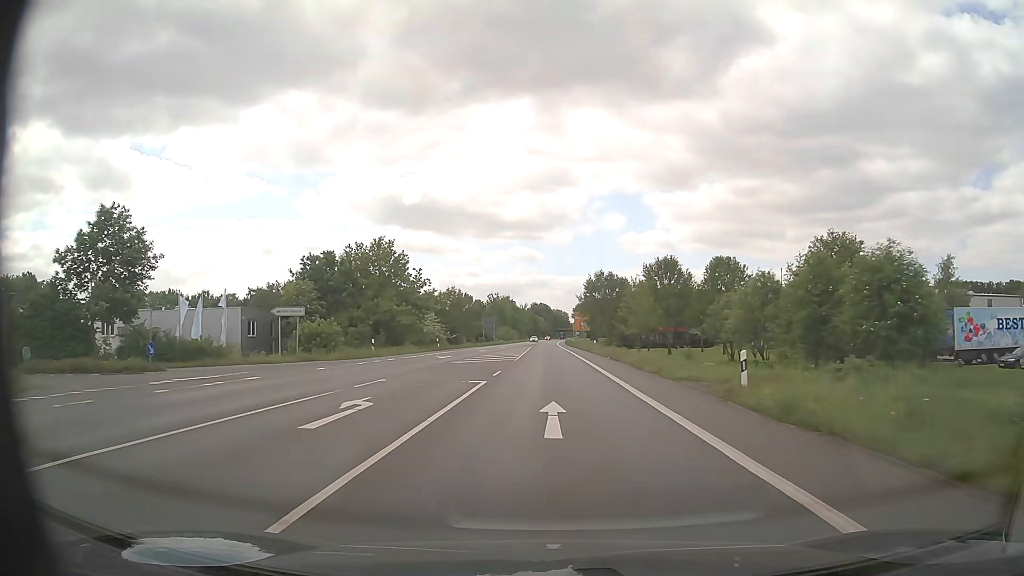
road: primary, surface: asphalt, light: Day
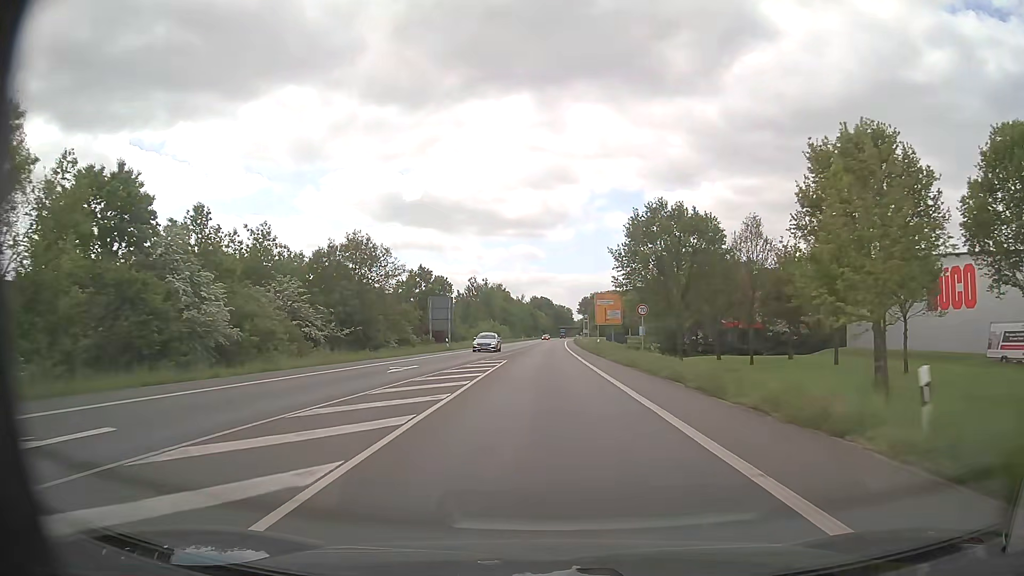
(-0.1, +57.4) m; 0°
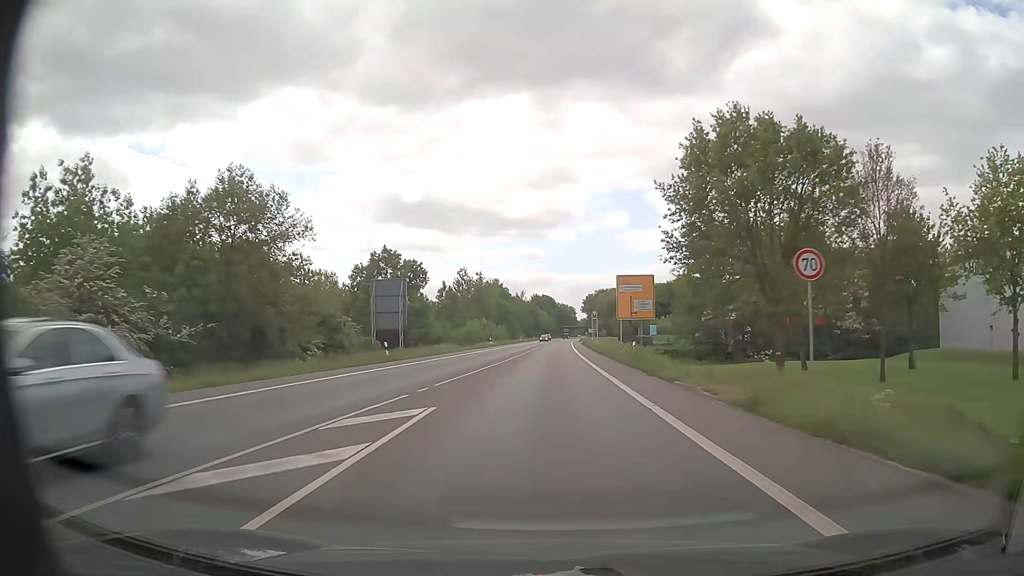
(0.0, +22.9) m; 0°
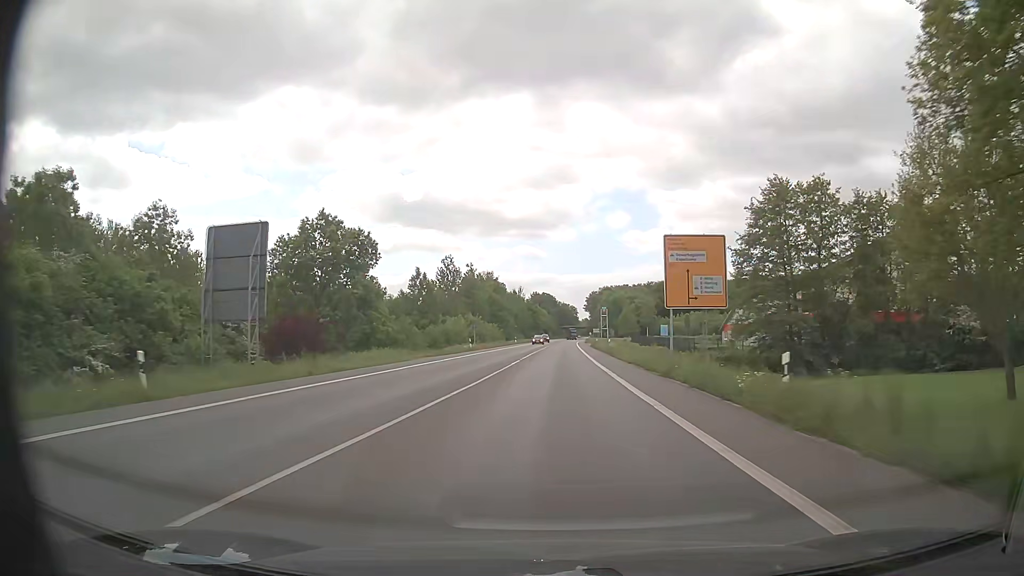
(0.0, +22.9) m; 0°
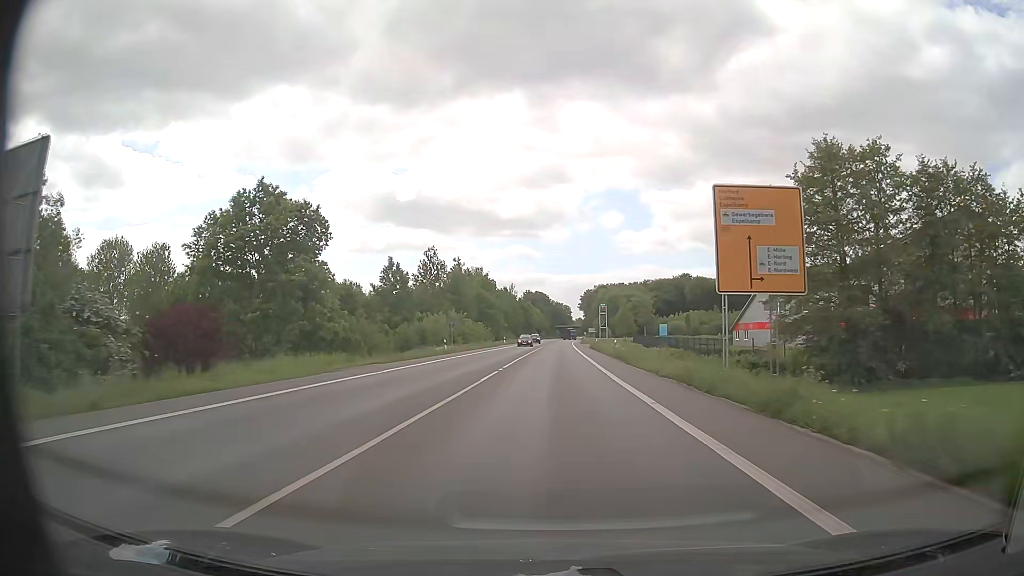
(+0.1, +11.5) m; +1°
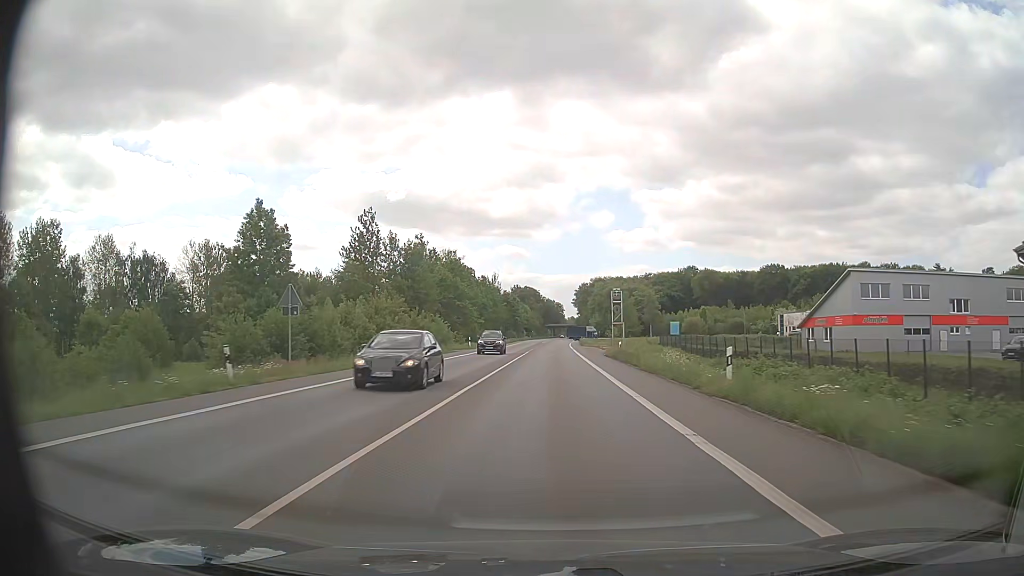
(+0.3, +34.4) m; +1°
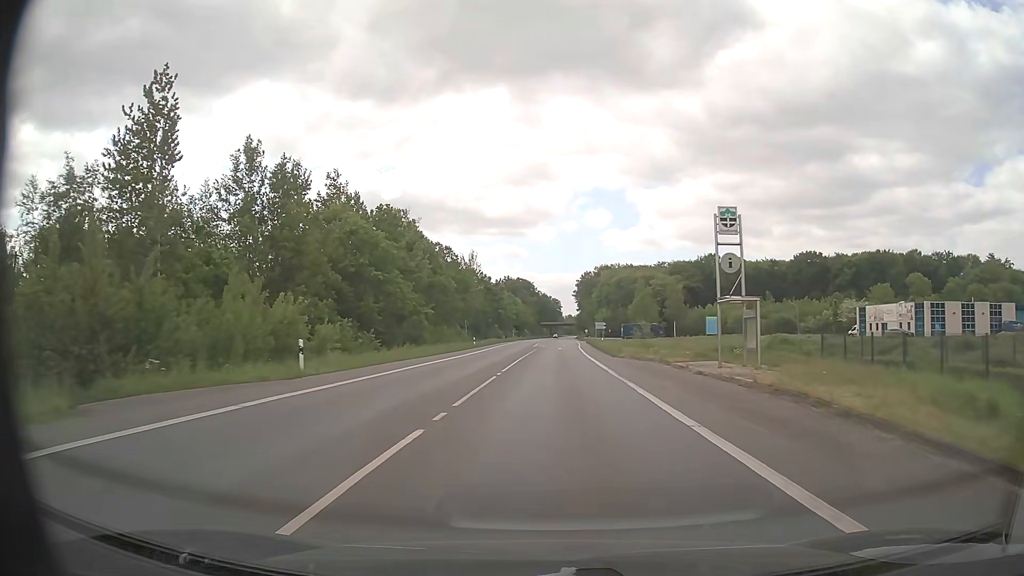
(0.0, +45.8) m; 0°
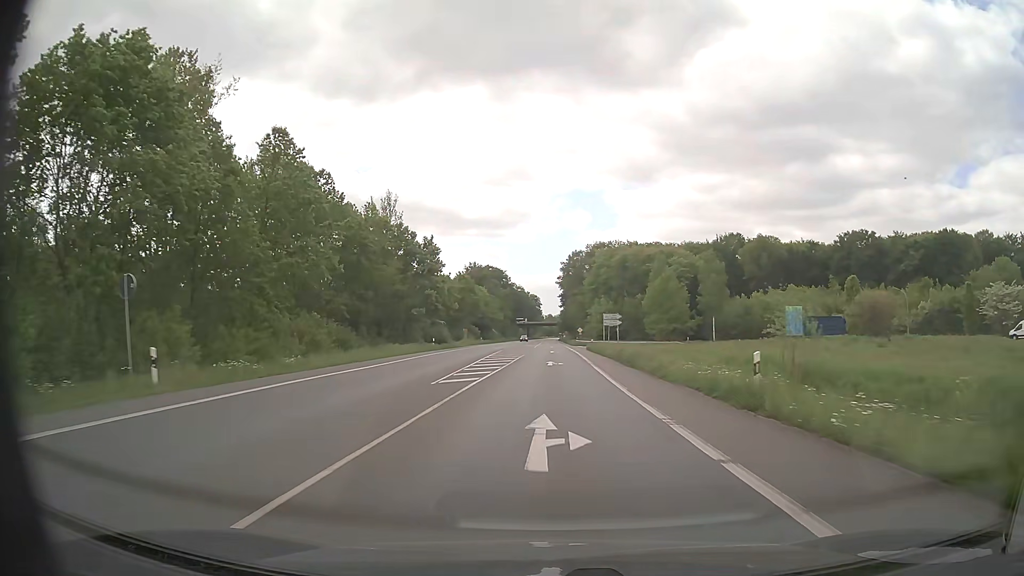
(+1.1, +57.3) m; +2°
(0, +10) (0, +20) (0, +30) (0, +40) (0, +50) (0, +60) (0, +70) (0, +80) (0, +90) (0, +100) m
